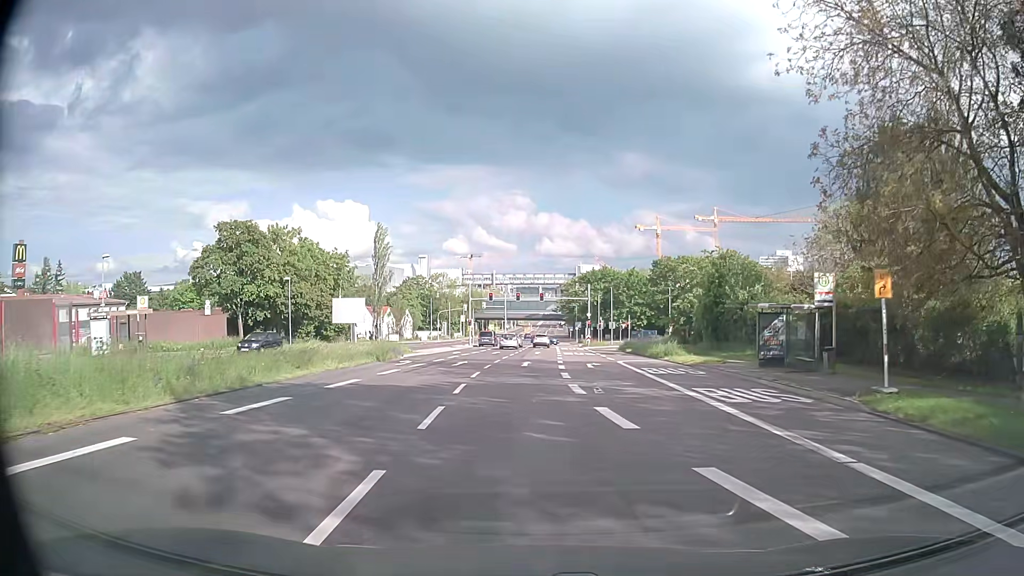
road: secondary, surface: asphalt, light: Day
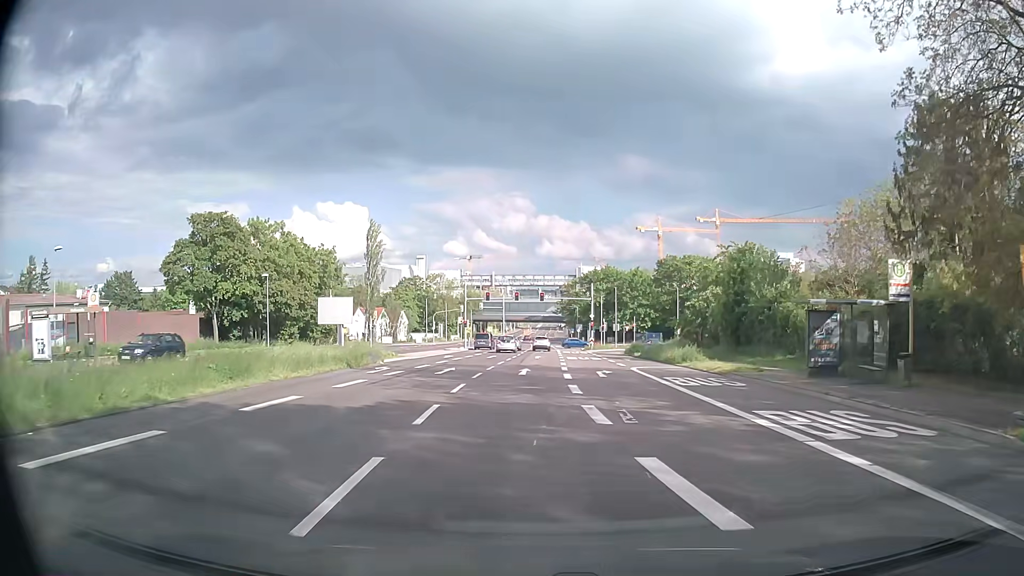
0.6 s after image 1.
(0.0, +5.2) m; -1°
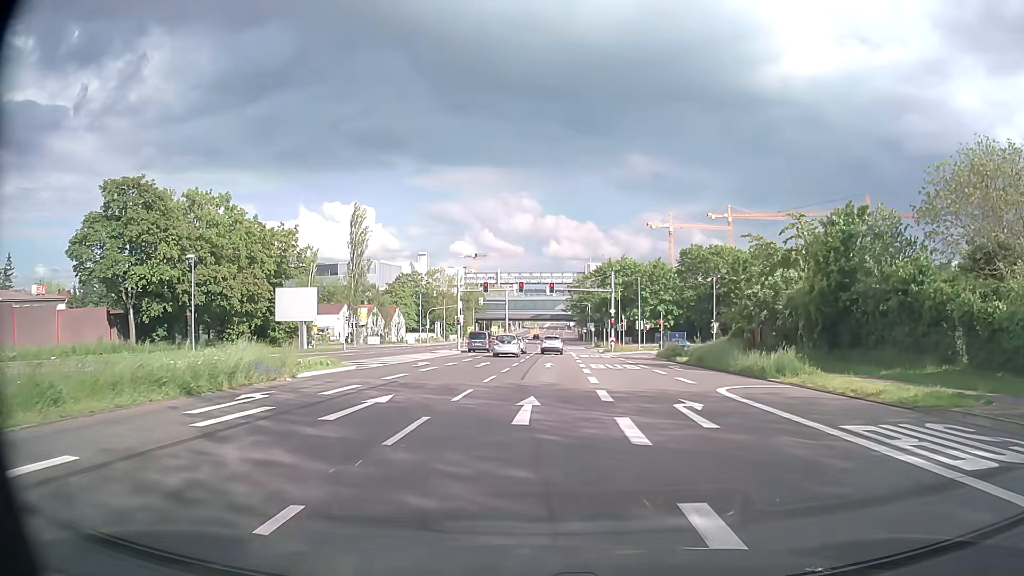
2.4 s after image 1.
(0.0, +14.1) m; 0°
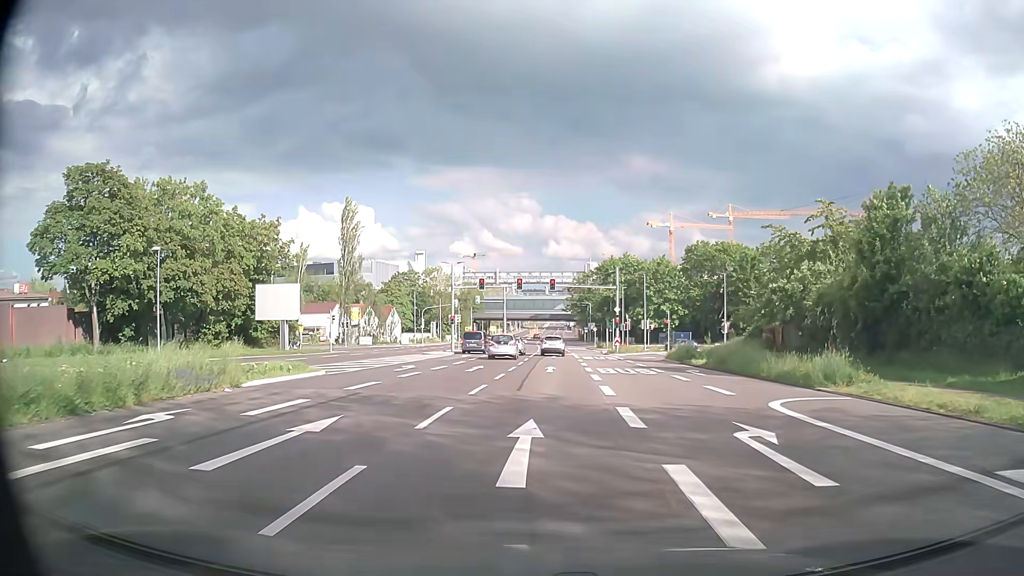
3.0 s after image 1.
(0.0, +4.3) m; 0°
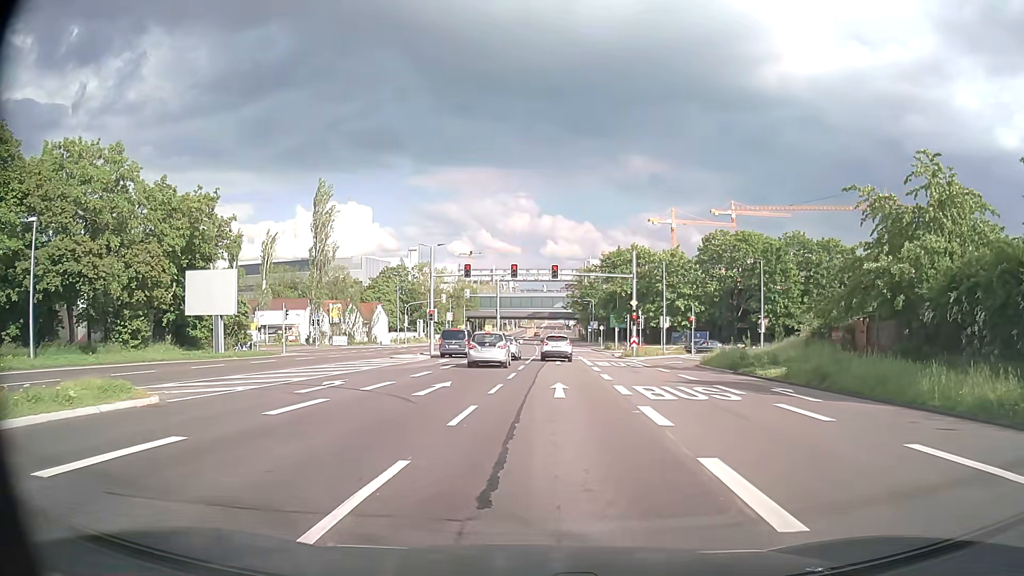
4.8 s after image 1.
(0.0, +11.5) m; 0°
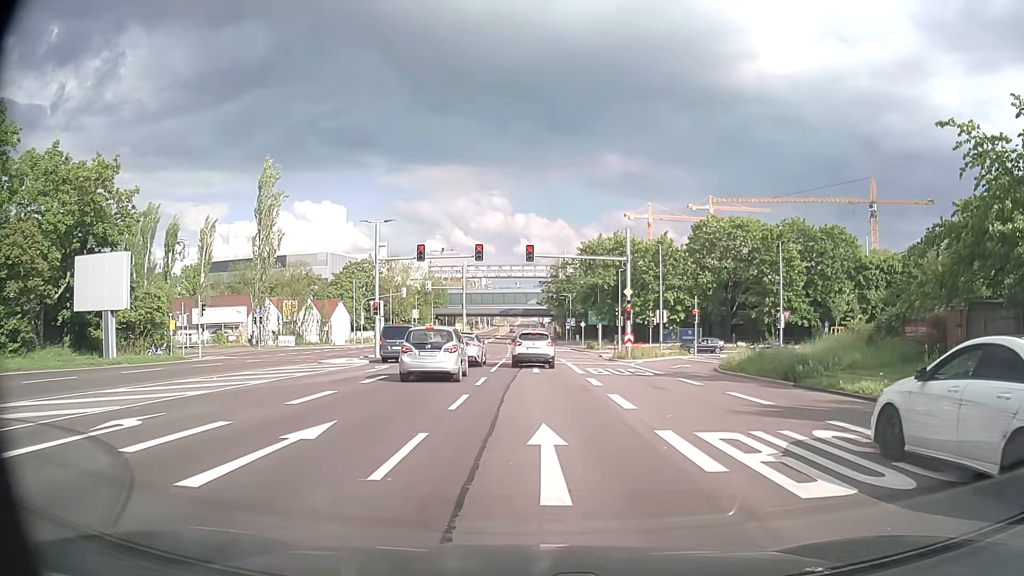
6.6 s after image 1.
(+0.2, +9.8) m; +2°
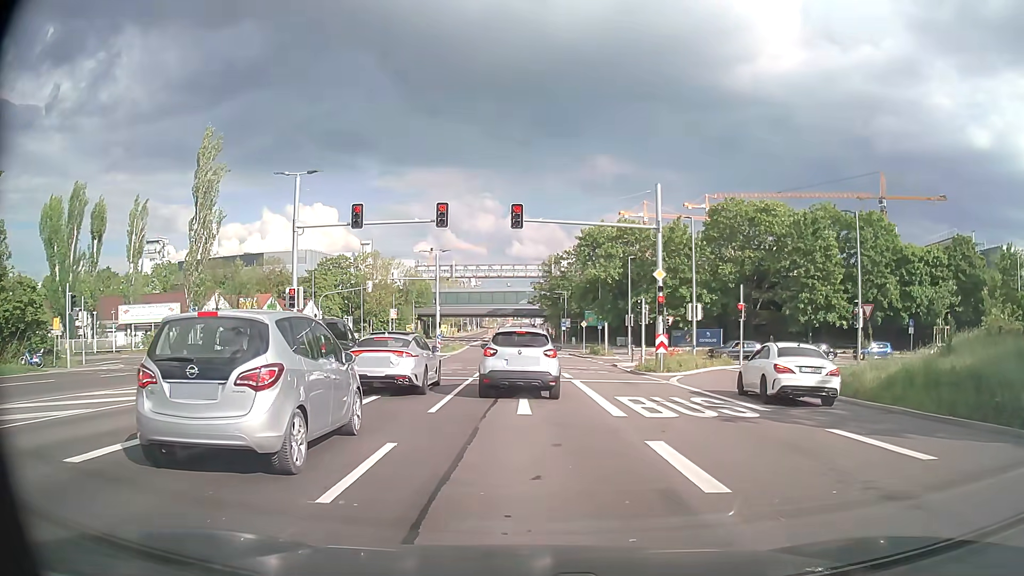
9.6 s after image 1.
(+0.2, +12.7) m; +2°
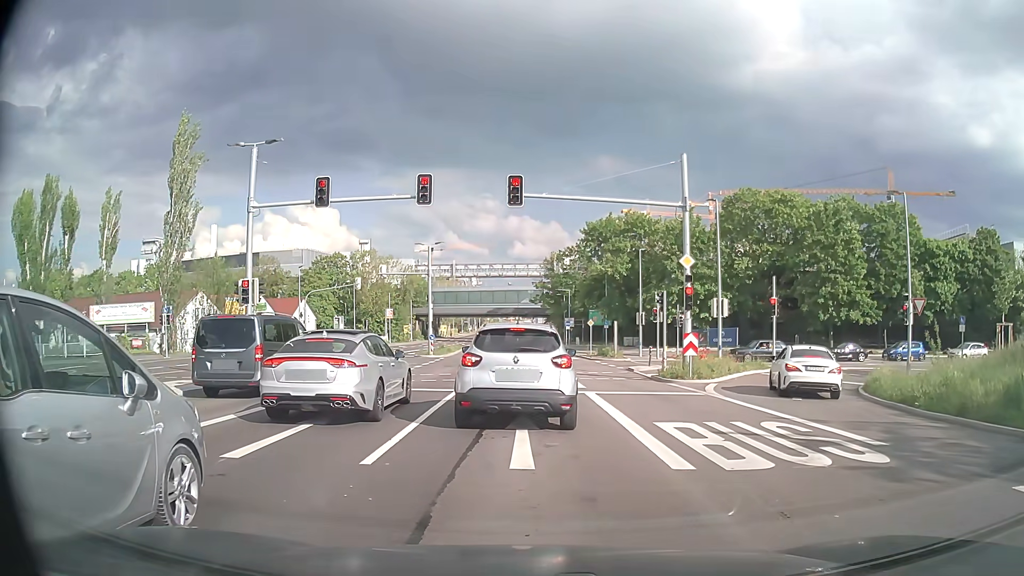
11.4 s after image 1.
(0.0, +4.7) m; -1°
(0, +10) (0, +20) (0, +30) (-1, +40) (-1, +50) (-2, +60) (-2, +70) (-2, +80) (-3, +90) (-3, +100) m
